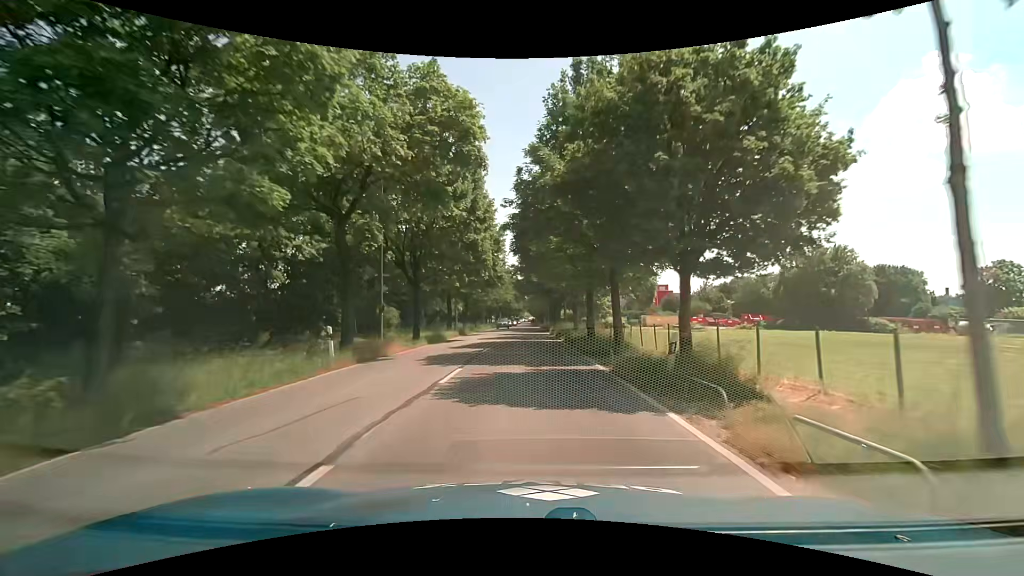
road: tertiary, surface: asphalt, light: Day
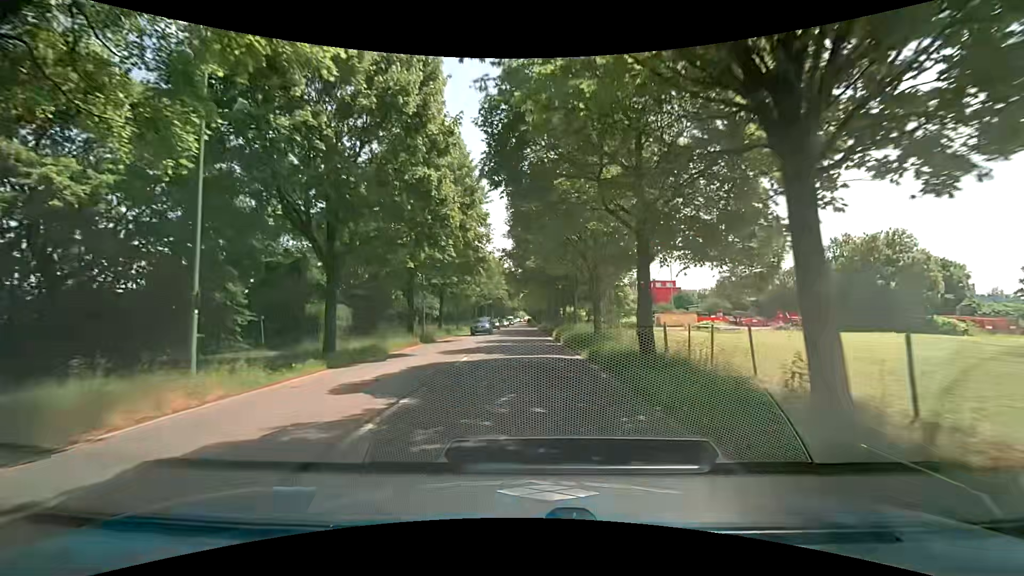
(0.0, +14.2) m; 0°
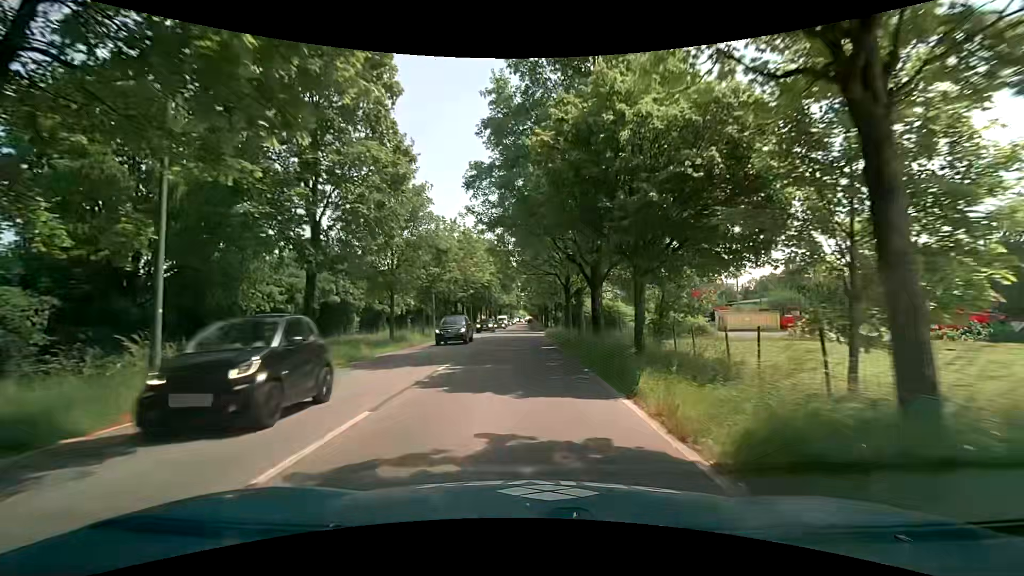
(-0.1, +28.0) m; -1°
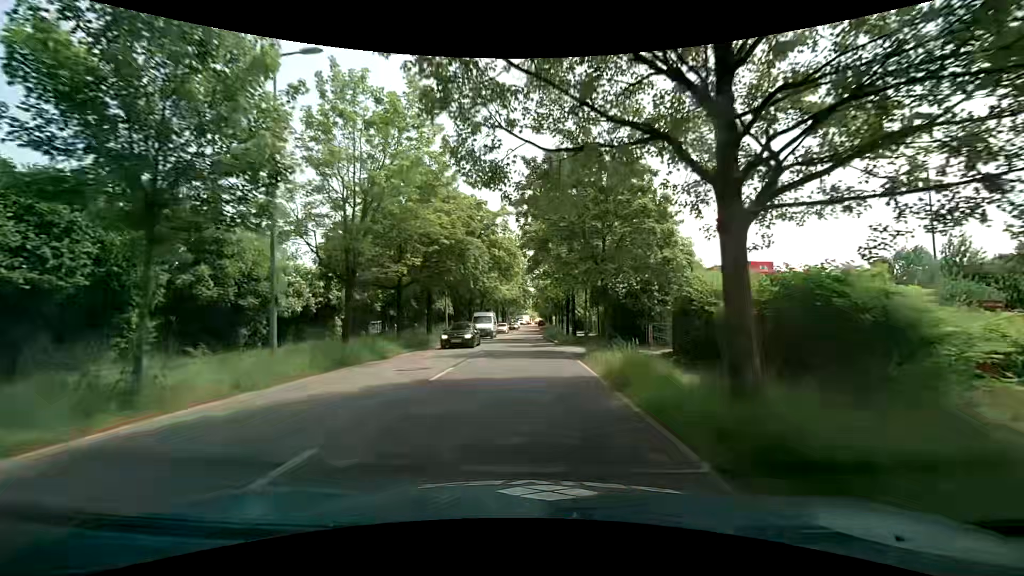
(-0.1, +29.0) m; 0°
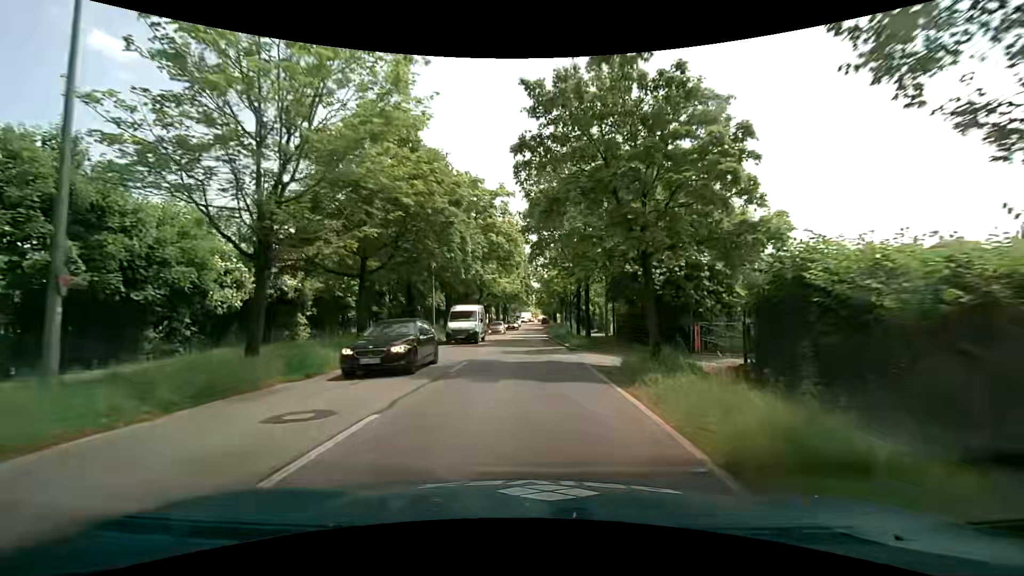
(0.0, +7.3) m; 0°
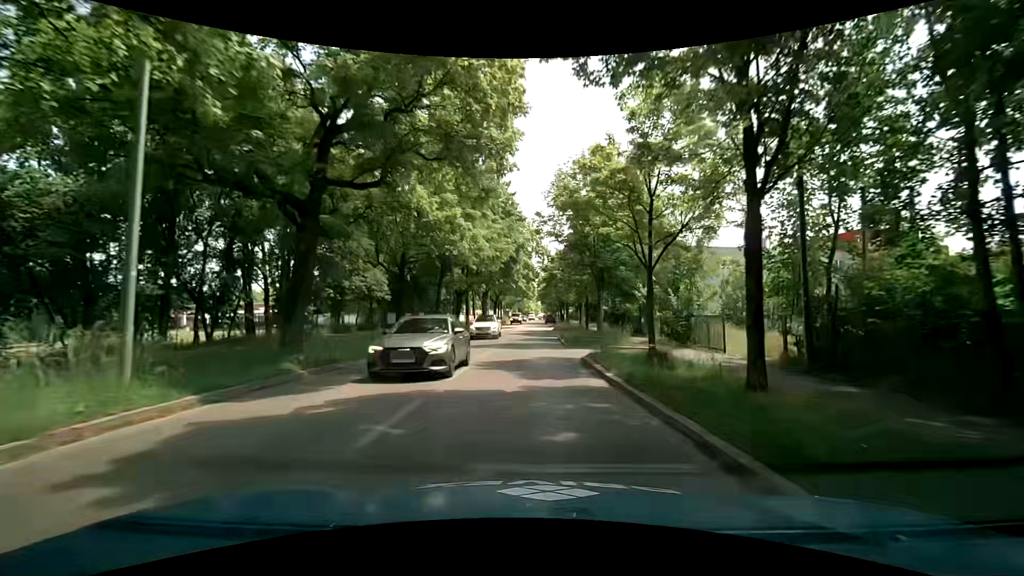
(-0.5, +28.8) m; -1°
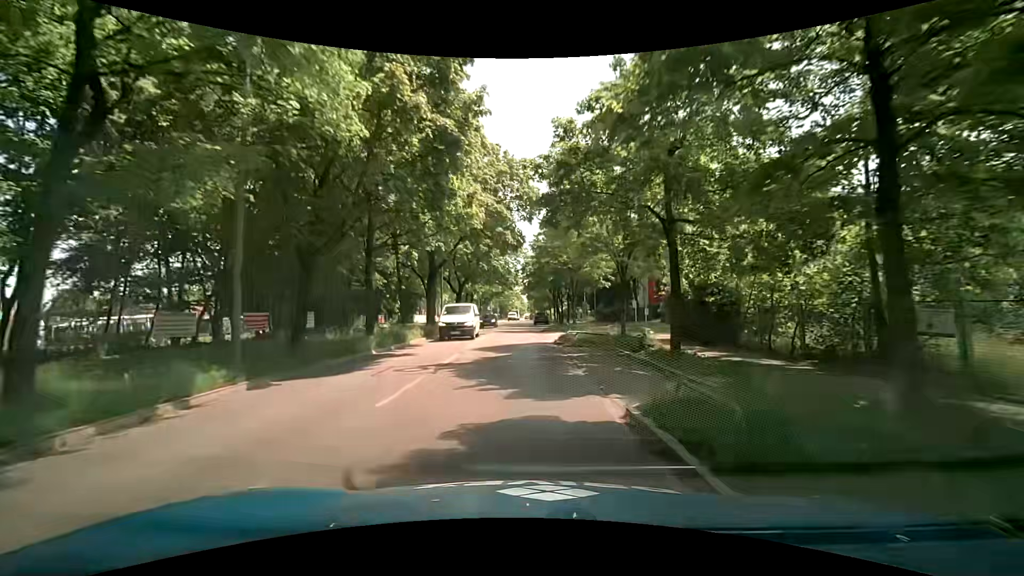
(+0.5, +28.2) m; +2°
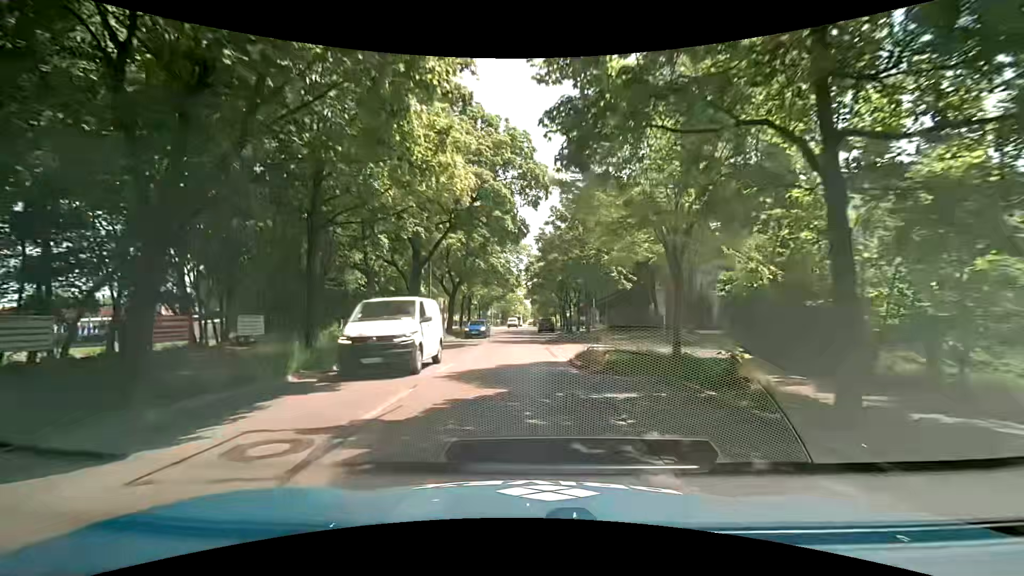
(-0.1, +6.9) m; -2°
(0, +10) (0, +20) (0, +30) (0, +40) (0, +50) (+1, +60) (+1, +70) (+2, +80) (+2, +90) (+2, +100) m
